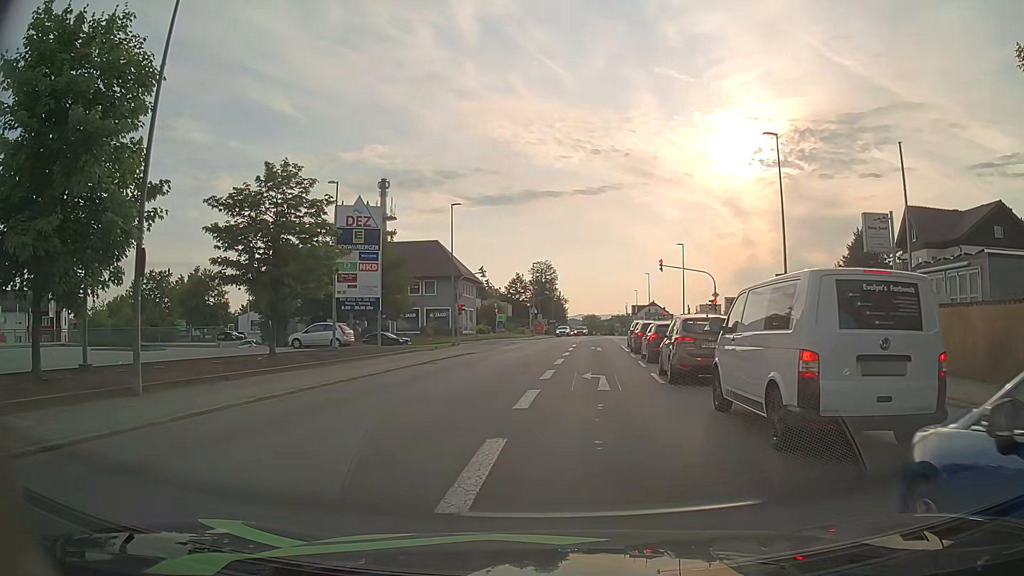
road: tertiary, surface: asphalt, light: Day
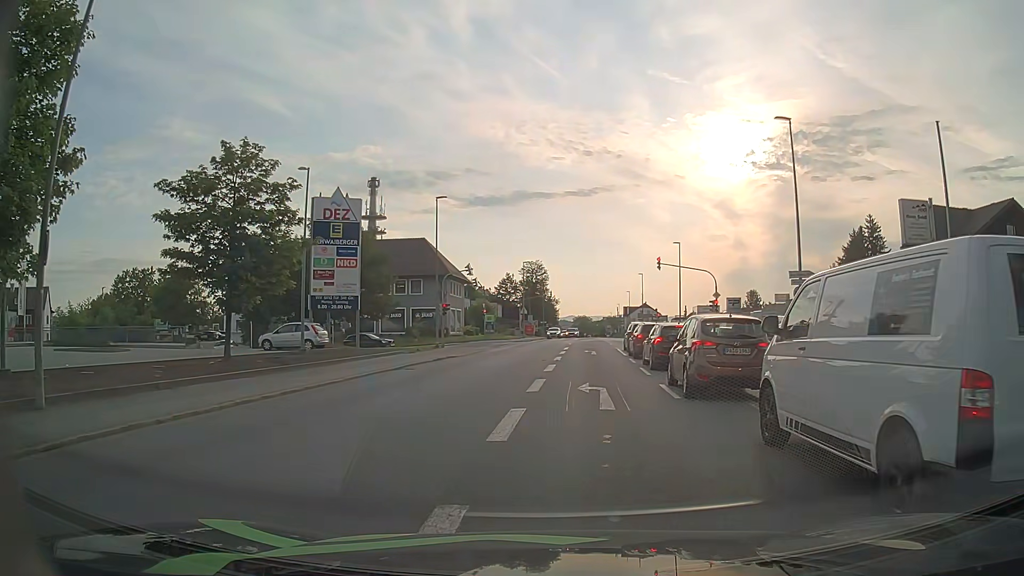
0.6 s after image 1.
(+0.1, +3.0) m; +1°
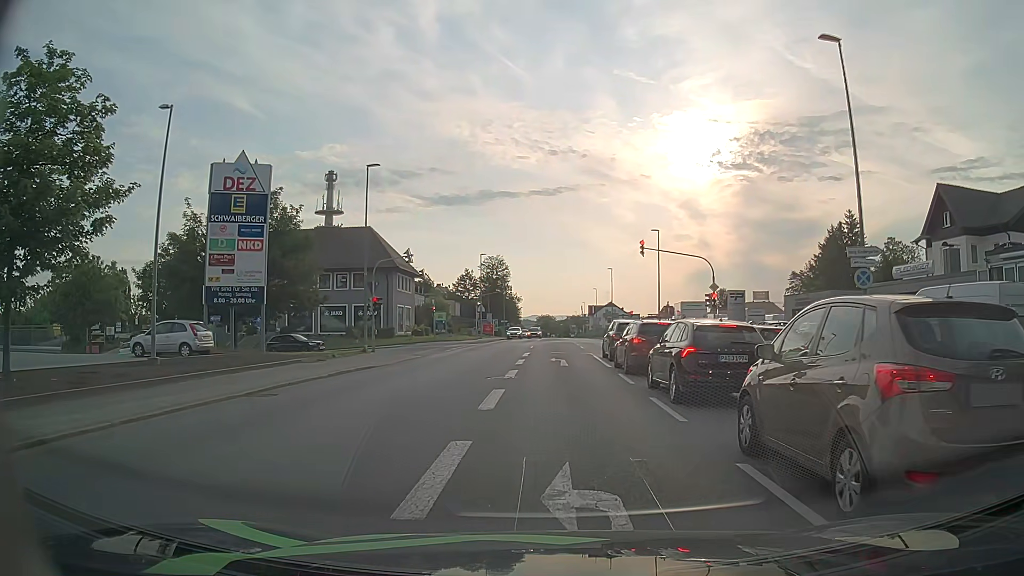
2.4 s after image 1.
(+0.3, +9.3) m; +3°
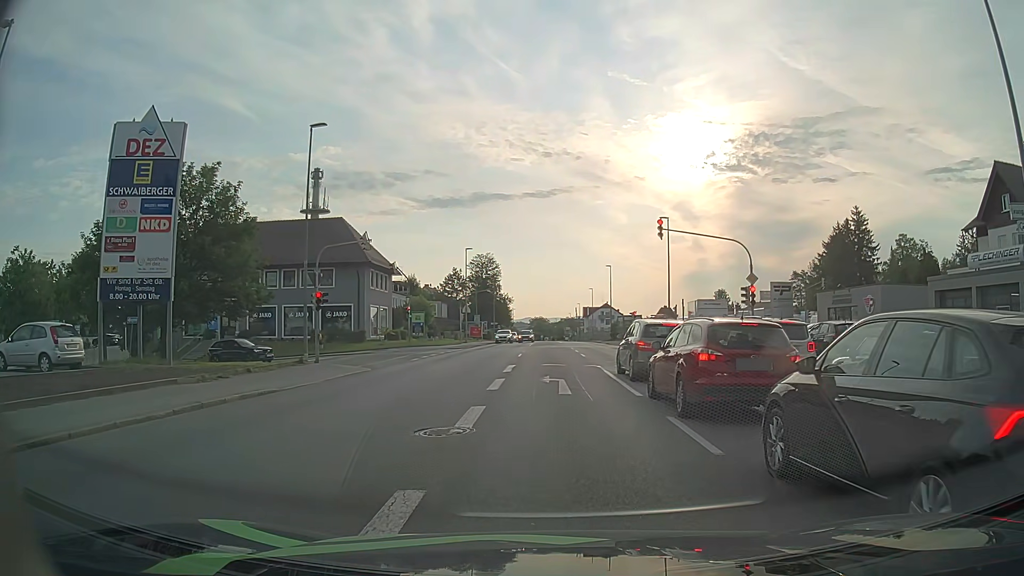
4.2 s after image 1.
(+0.1, +8.3) m; +1°
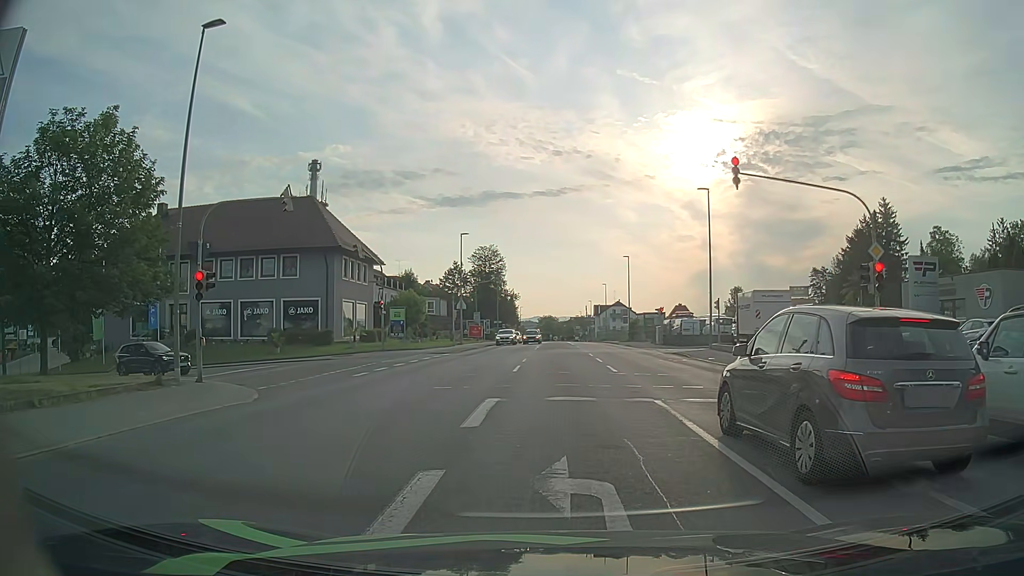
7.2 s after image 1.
(-0.2, +11.1) m; -3°
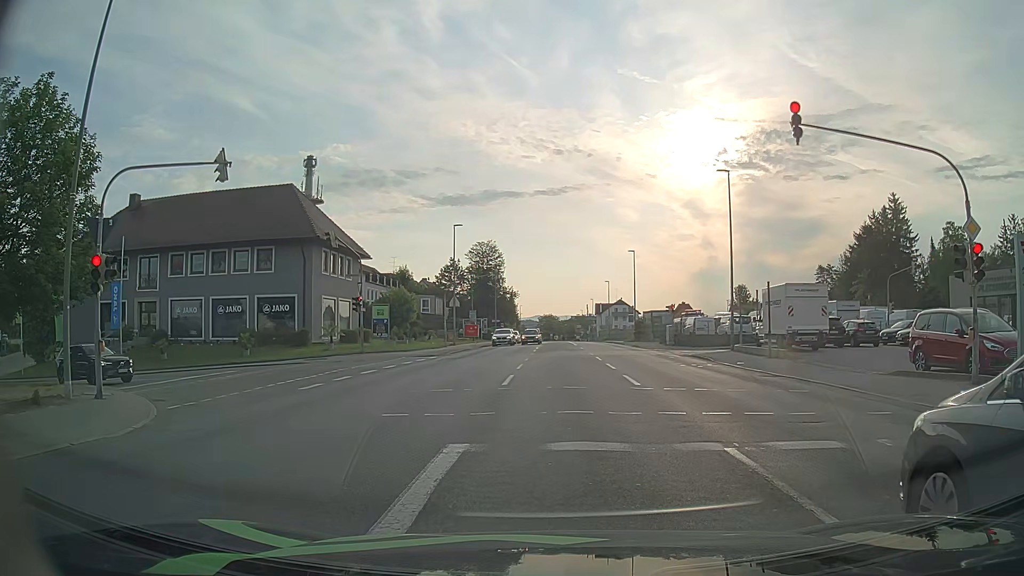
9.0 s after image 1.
(+0.1, +4.9) m; +2°
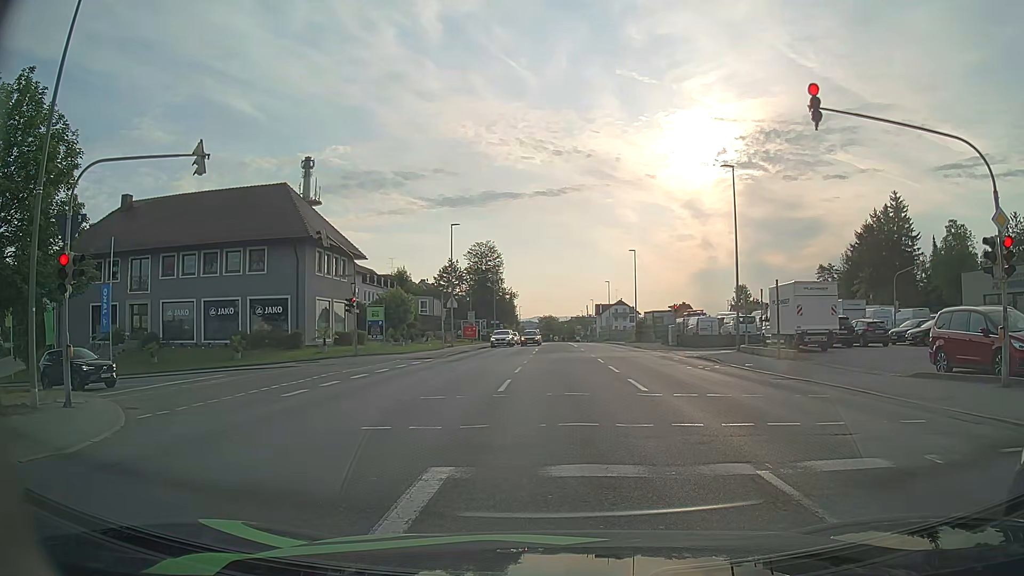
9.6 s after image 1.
(0.0, +1.2) m; -2°
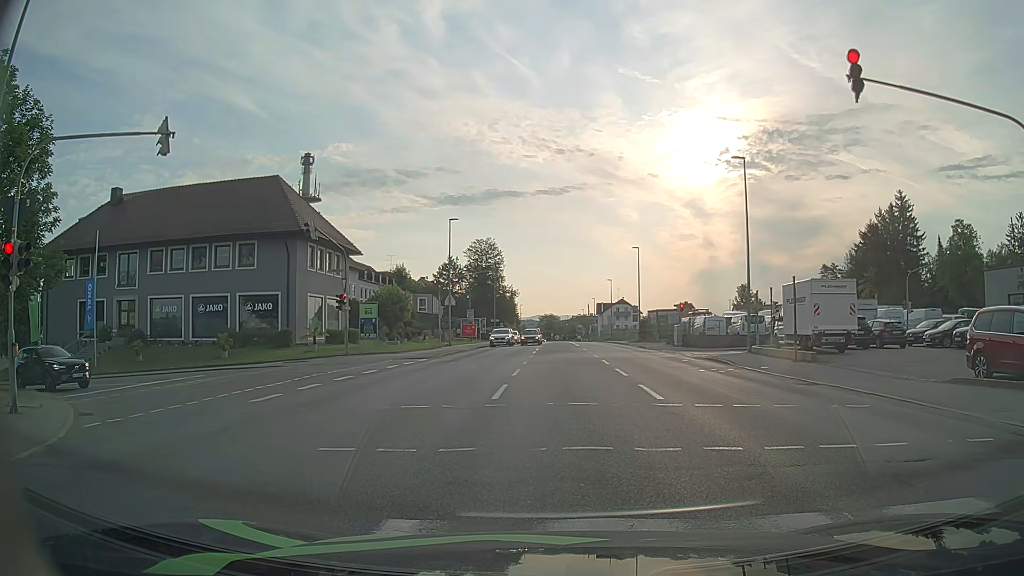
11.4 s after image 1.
(0.0, +1.8) m; +2°
